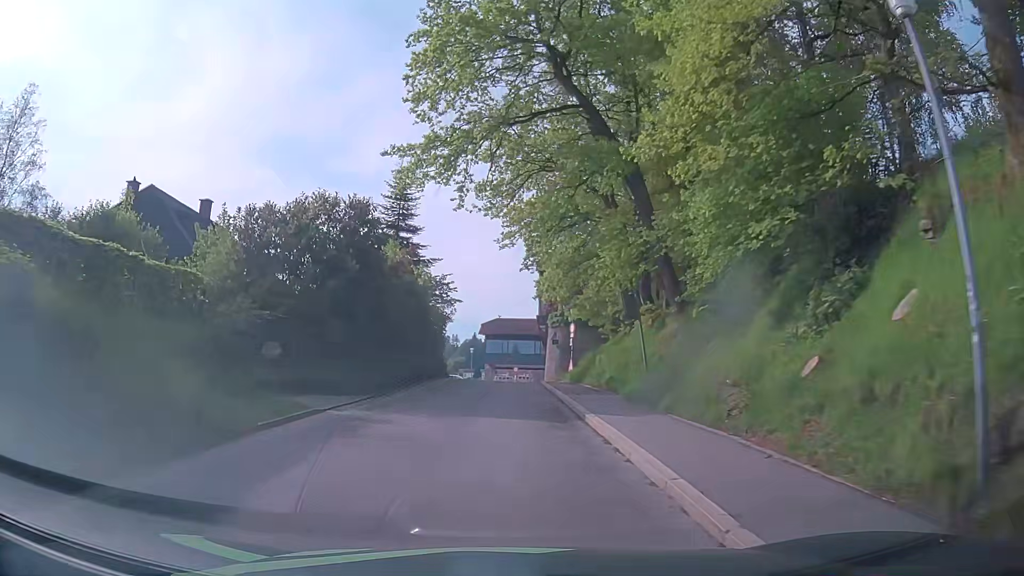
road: residential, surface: asphalt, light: Day
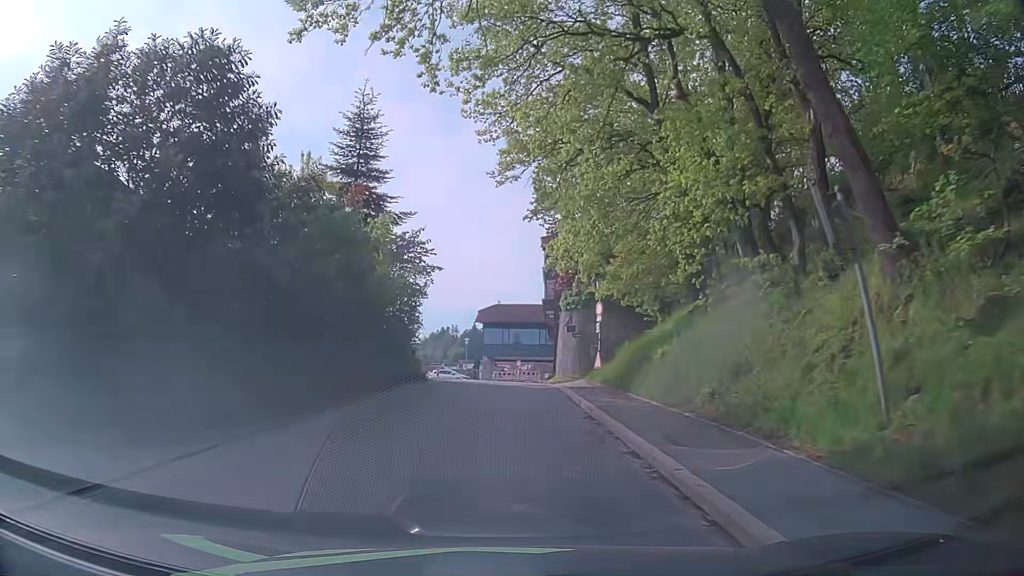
(+0.1, +11.9) m; -1°
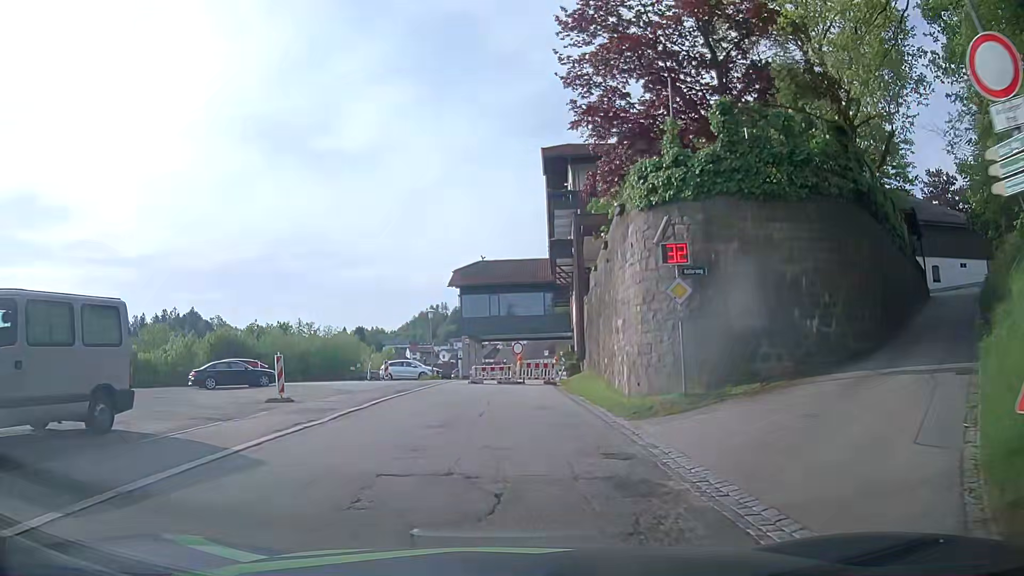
(+0.9, +26.1) m; +3°
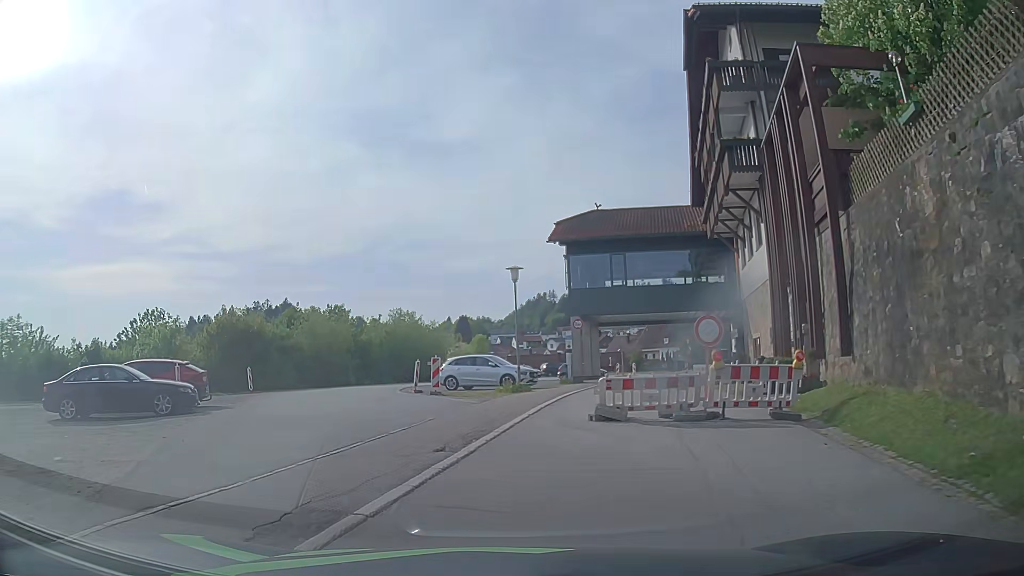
(-1.1, +18.6) m; -8°
